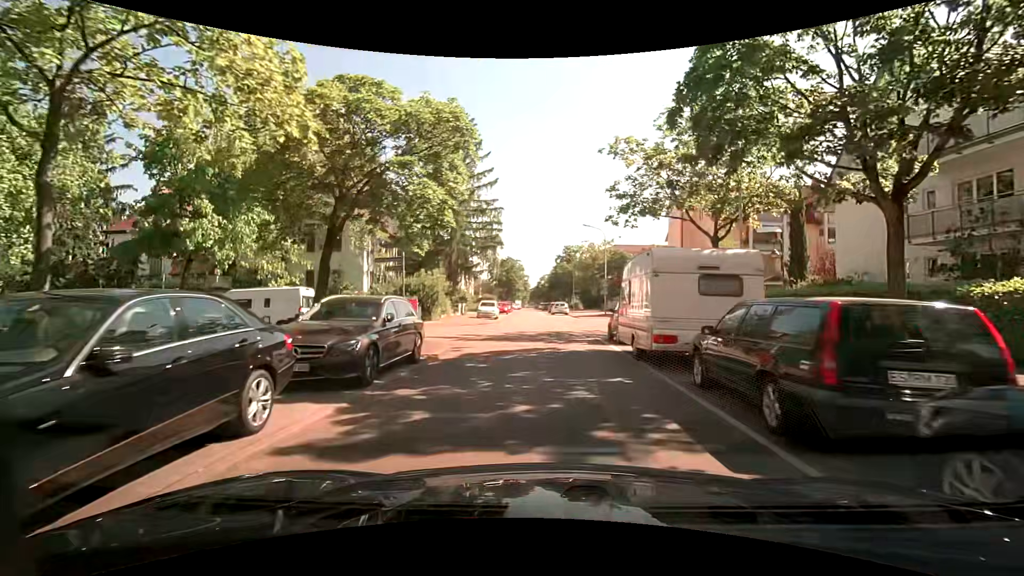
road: residential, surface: asphalt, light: Day
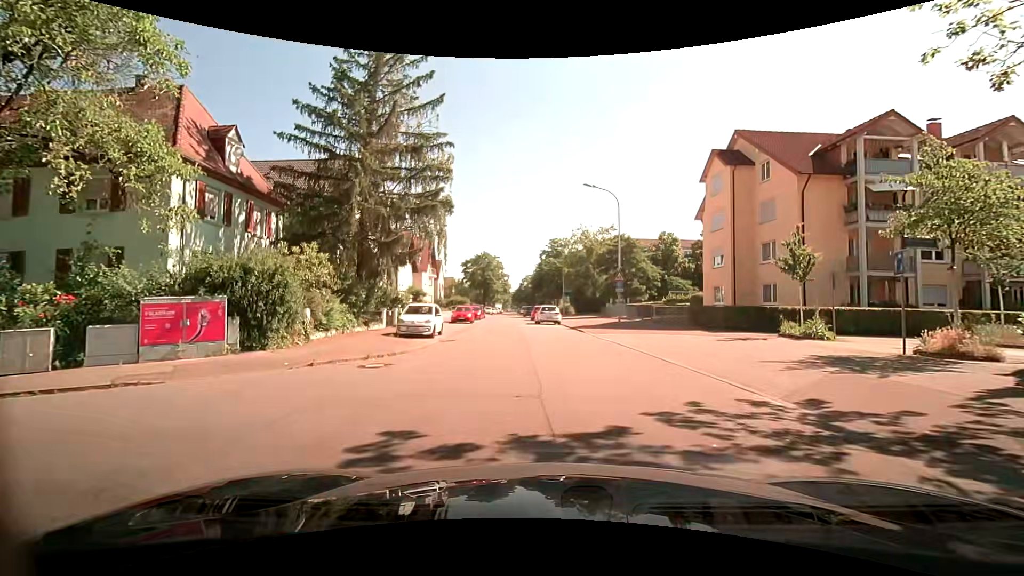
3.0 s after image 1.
(+0.1, +18.3) m; +1°
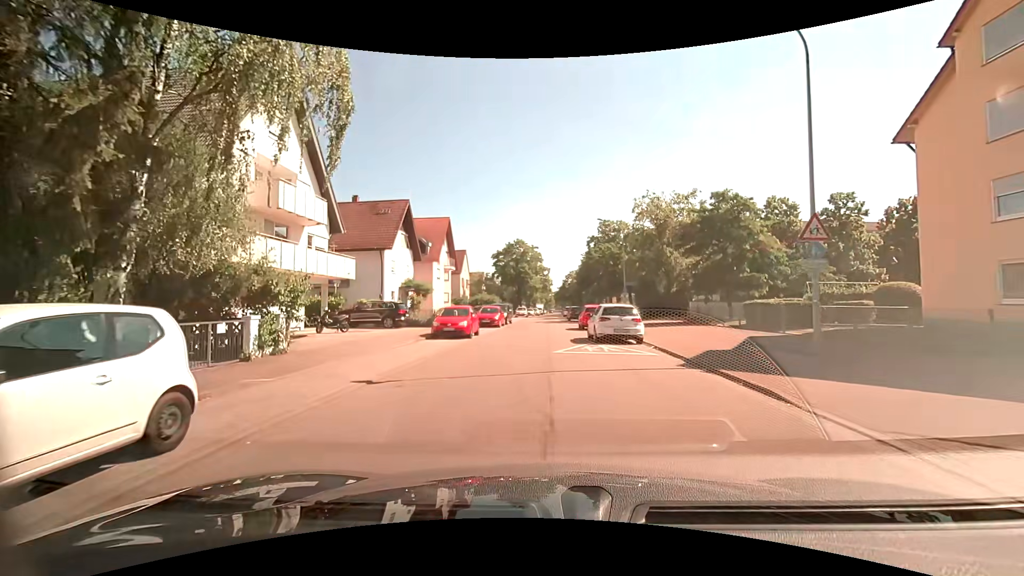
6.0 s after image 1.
(-0.5, +19.2) m; -5°
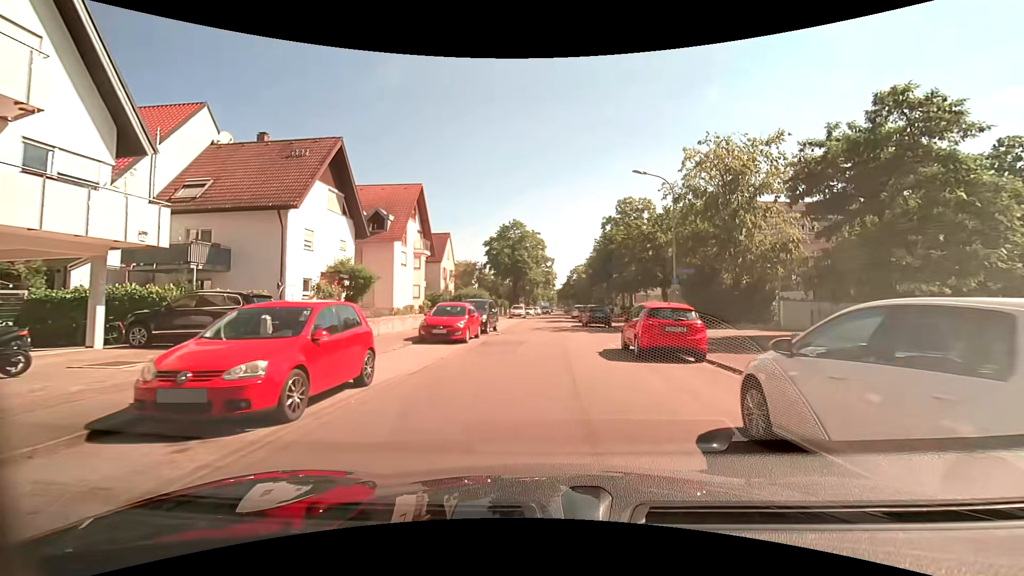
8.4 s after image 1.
(-0.2, +16.2) m; 0°
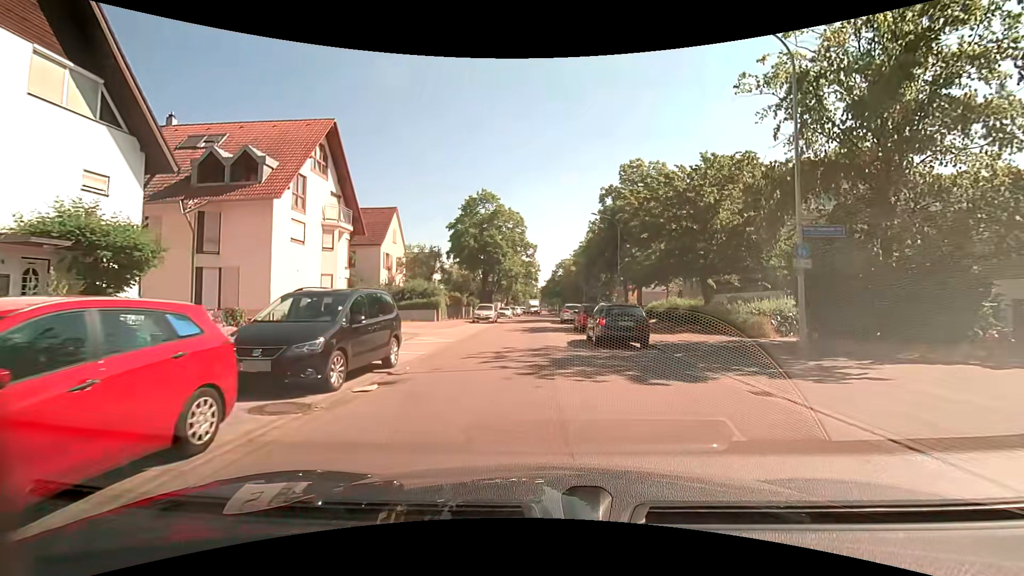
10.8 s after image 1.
(+0.3, +16.2) m; +3°
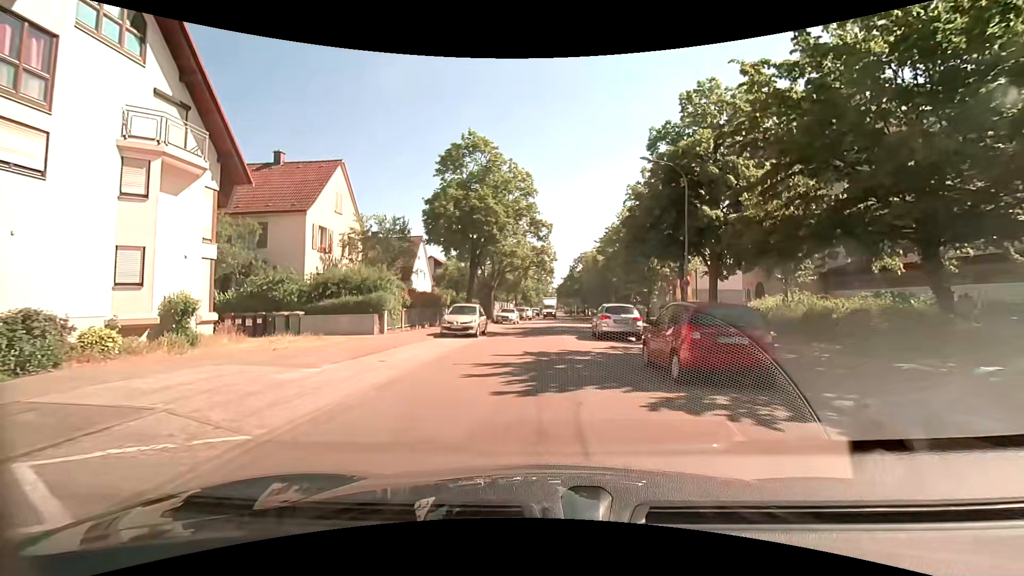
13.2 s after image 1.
(-0.5, +16.2) m; -2°
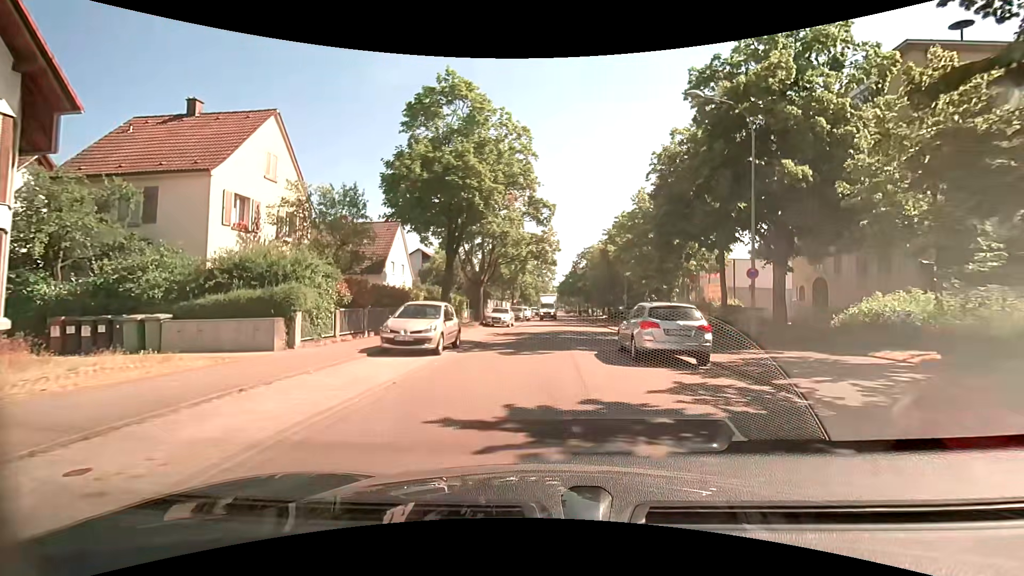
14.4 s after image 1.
(-0.1, +8.1) m; -1°
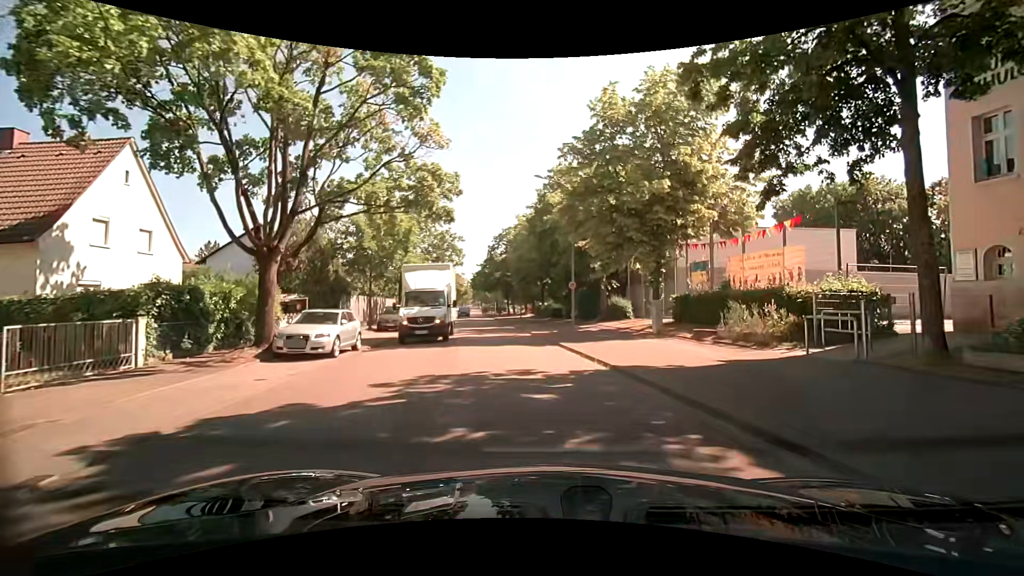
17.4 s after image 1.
(+1.2, +20.1) m; +12°
